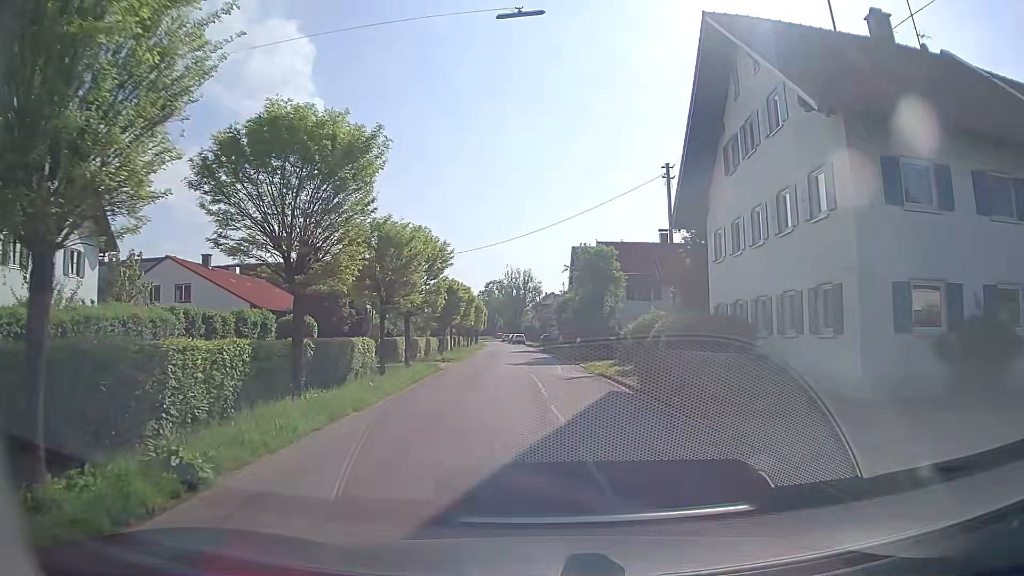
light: Day
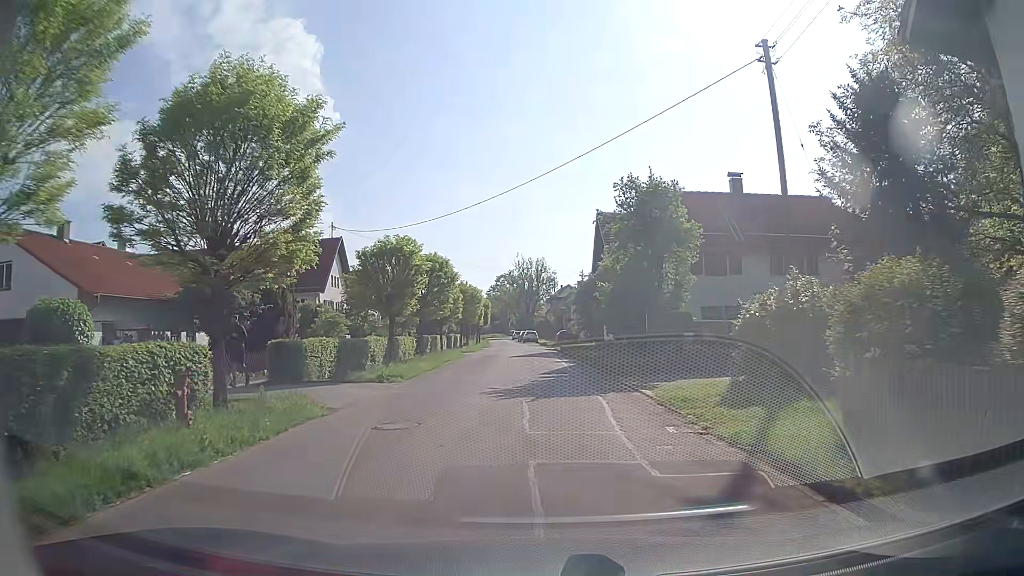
(-0.6, +17.2) m; -3°
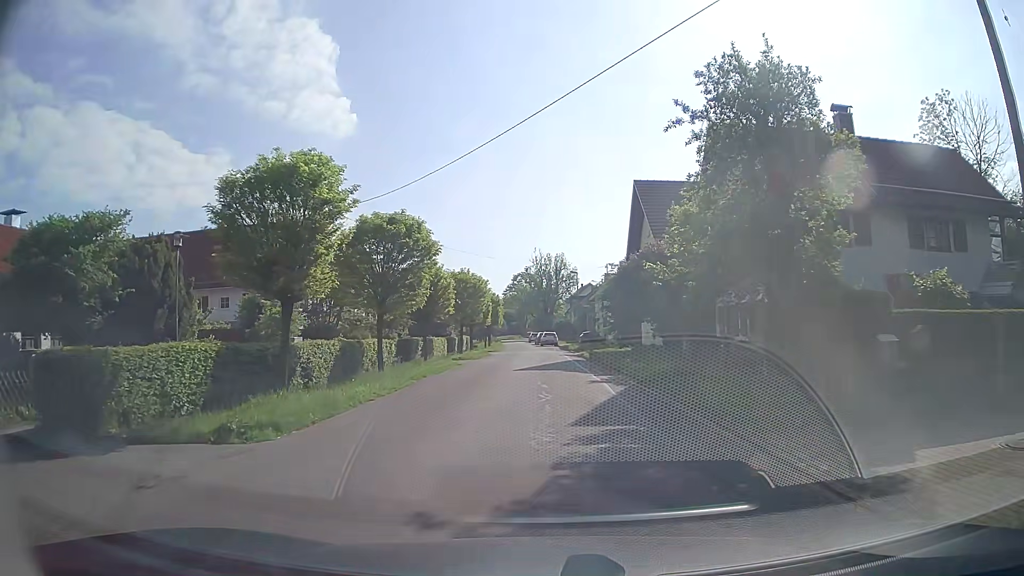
(-0.2, +11.6) m; -2°
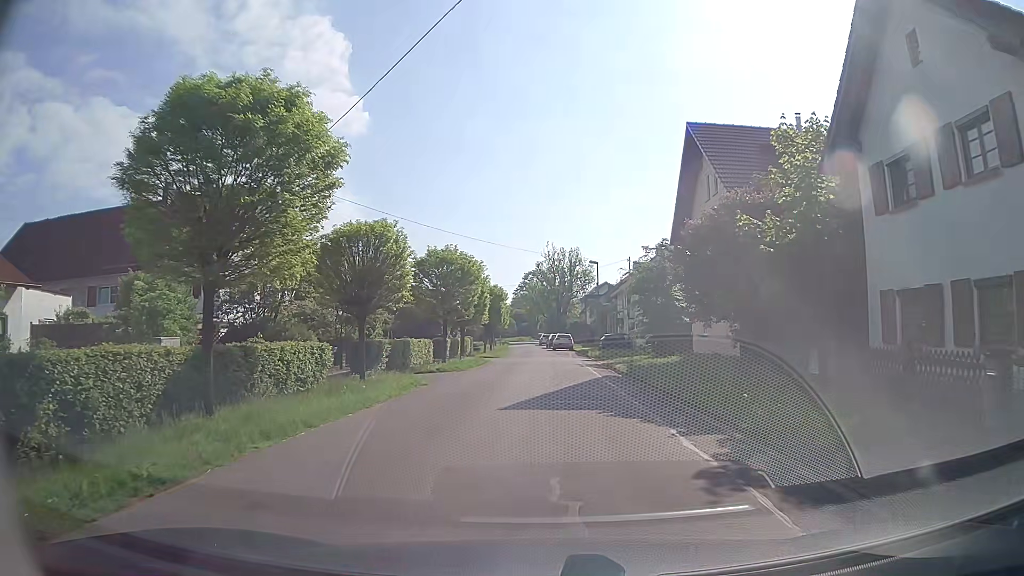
(0.0, +11.9) m; -1°
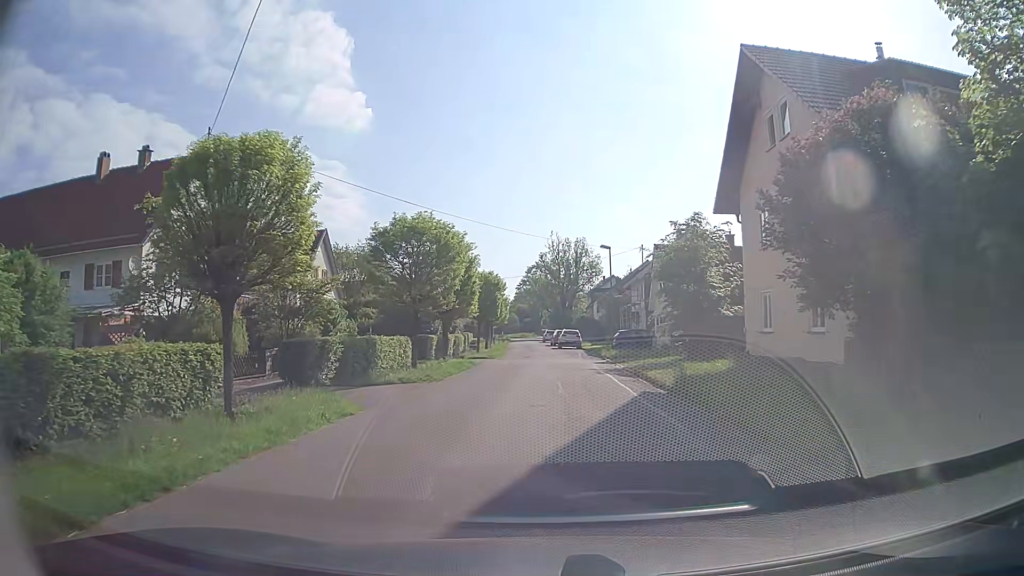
(+0.1, +8.0) m; +1°
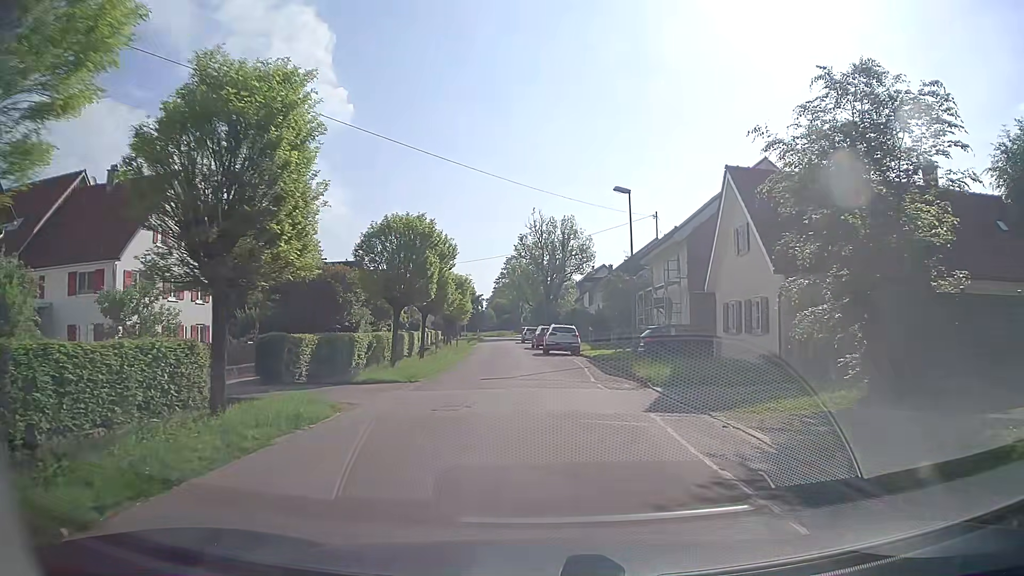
(+0.1, +20.2) m; +1°
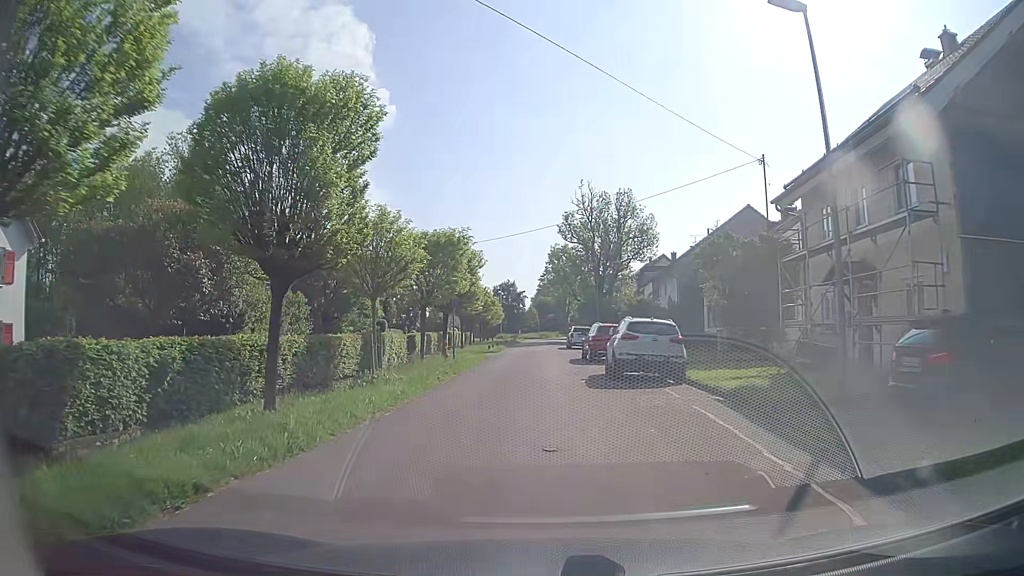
(-0.1, +18.9) m; -2°
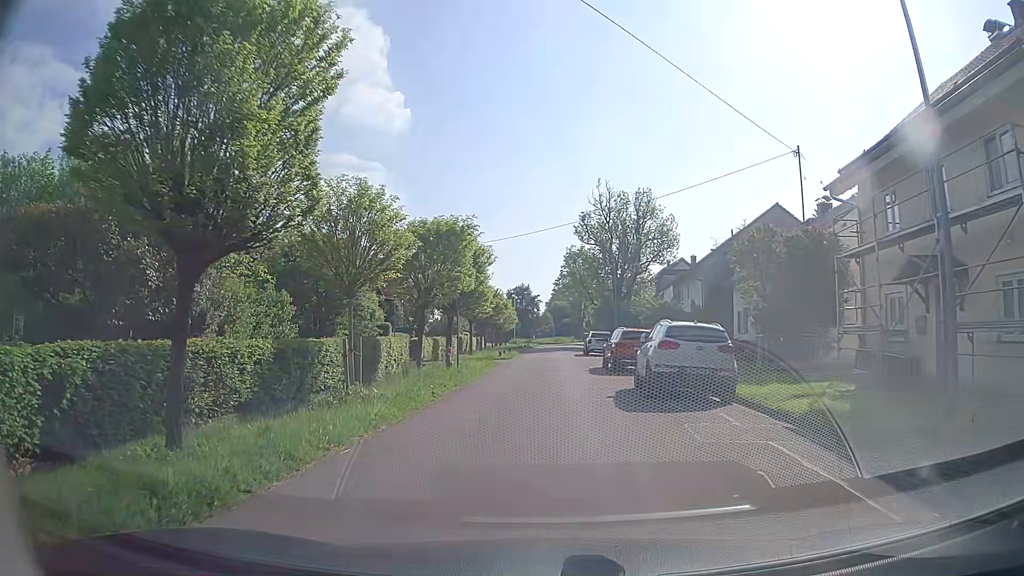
(-0.1, +3.2) m; -3°
(0, +10) (0, +20) (0, +30) (+1, +40) (+1, +50) (+3, +60) (+4, +70) (+5, +80) (+6, +90) (+8, +100) m
